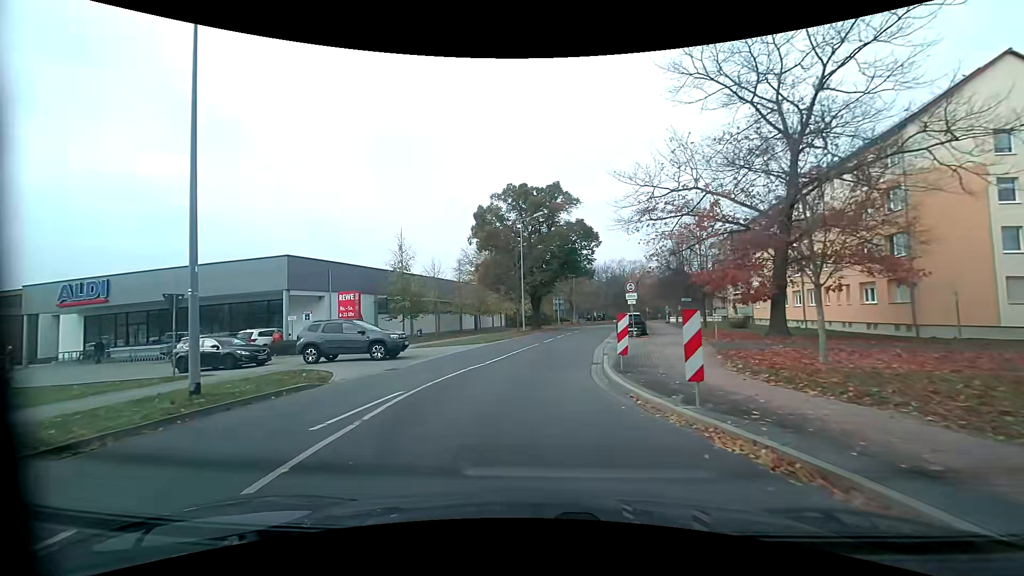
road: residential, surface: asphalt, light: Day
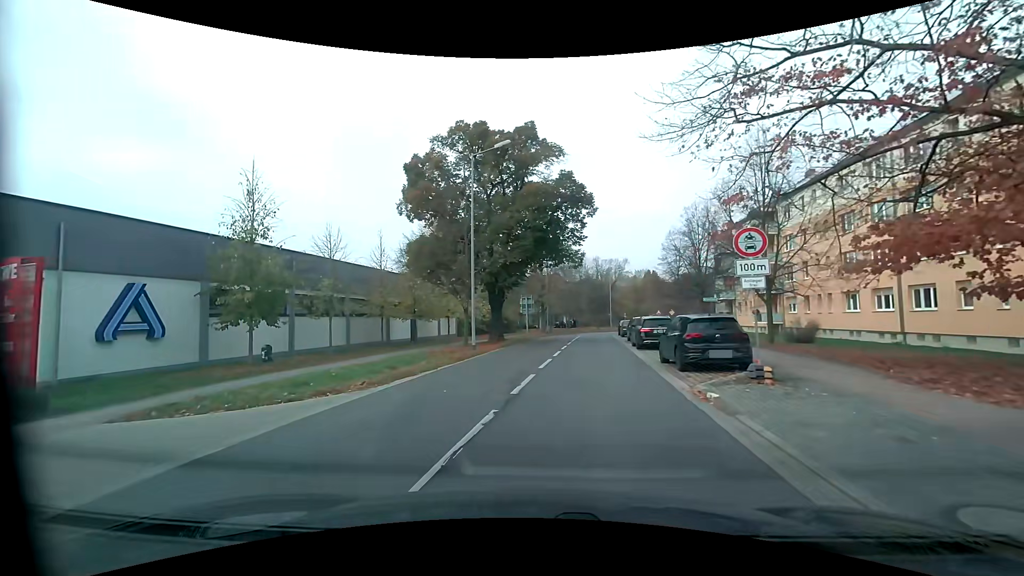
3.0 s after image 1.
(-0.1, +16.6) m; +4°
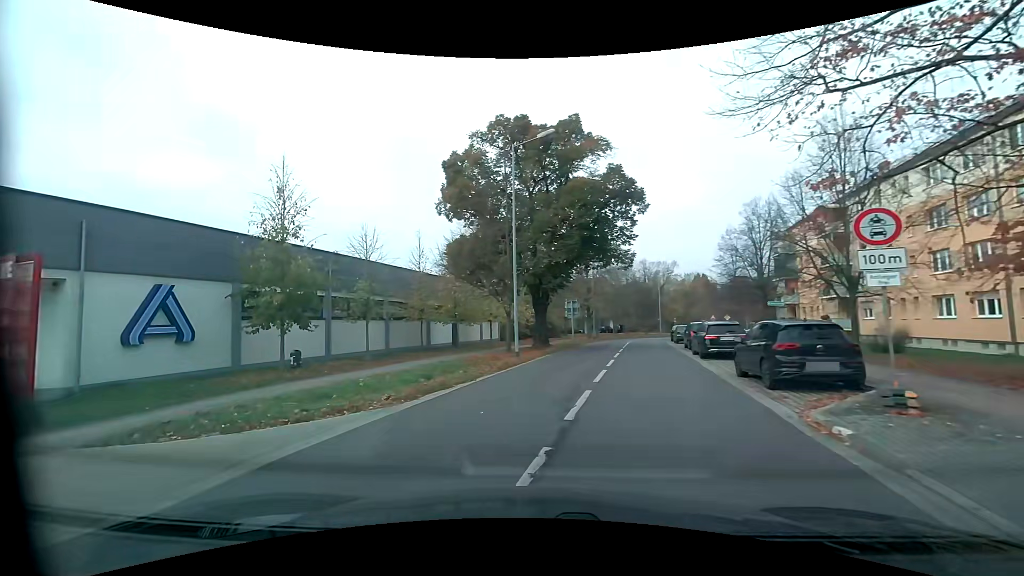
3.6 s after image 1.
(0.0, +1.8) m; -5°
